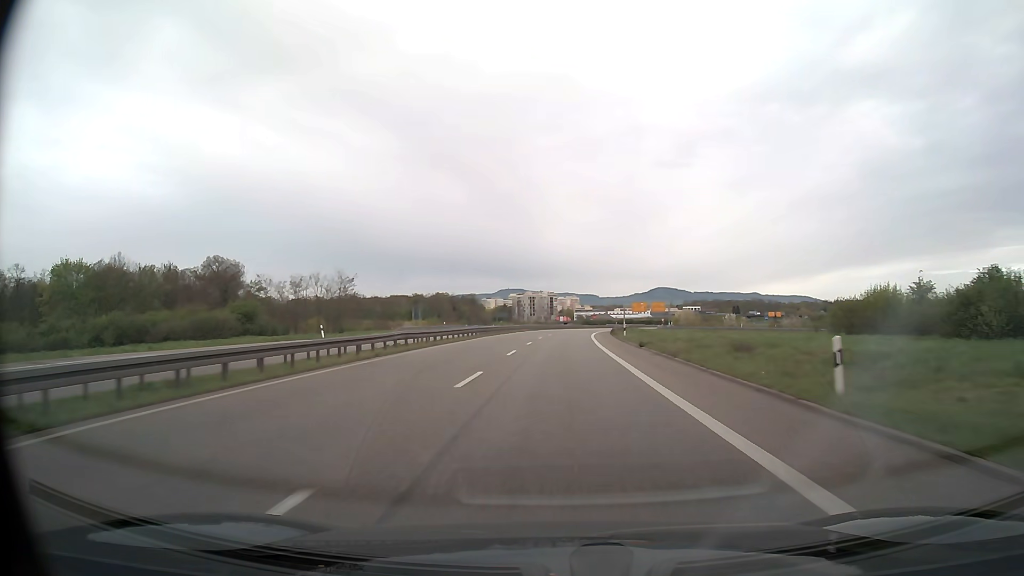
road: trunk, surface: asphalt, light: Day
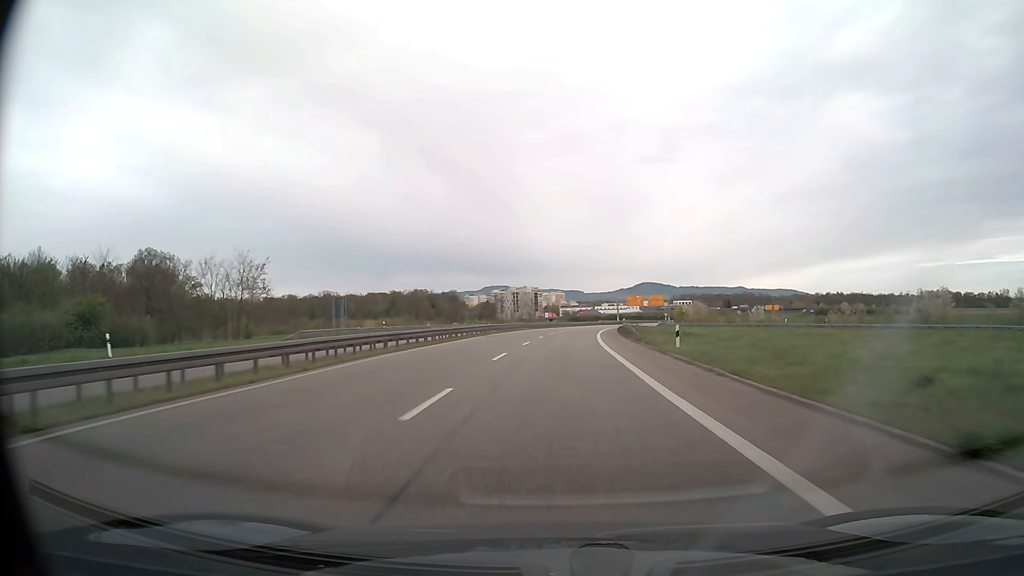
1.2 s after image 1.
(+0.3, +28.1) m; +1°
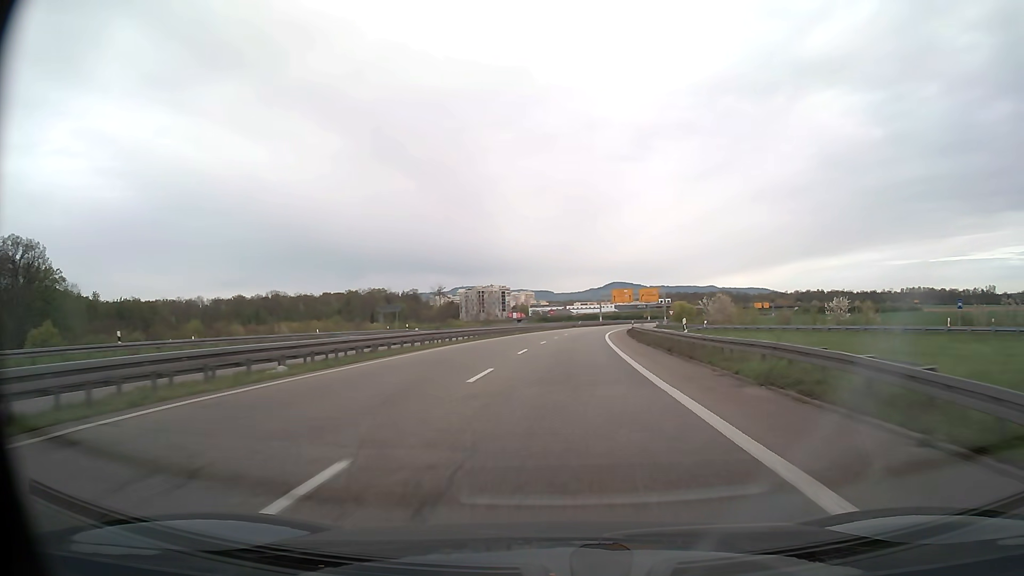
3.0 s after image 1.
(+0.8, +42.6) m; +2°
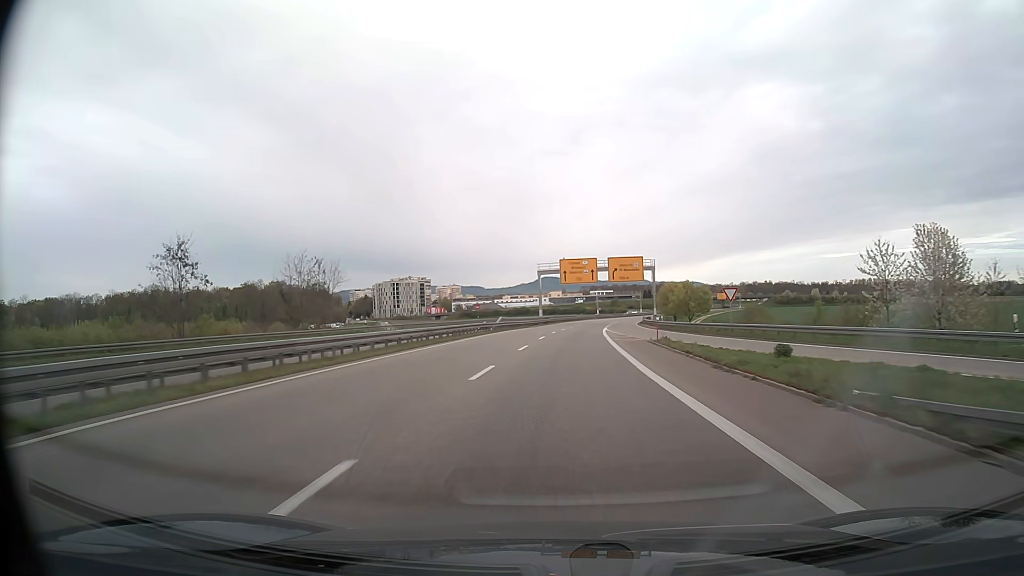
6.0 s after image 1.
(+3.7, +71.7) m; +6°
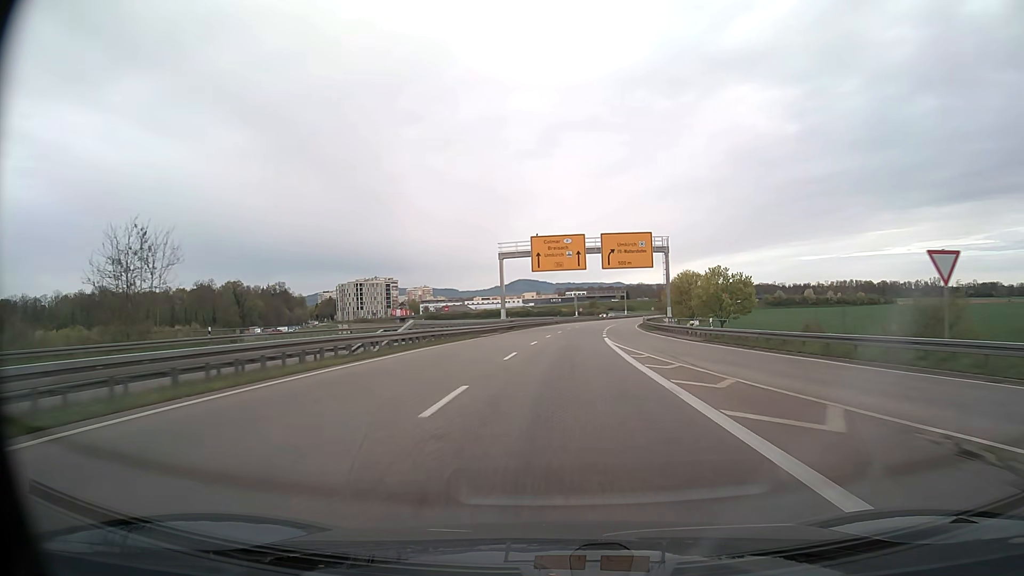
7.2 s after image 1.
(+0.5, +29.1) m; +2°
